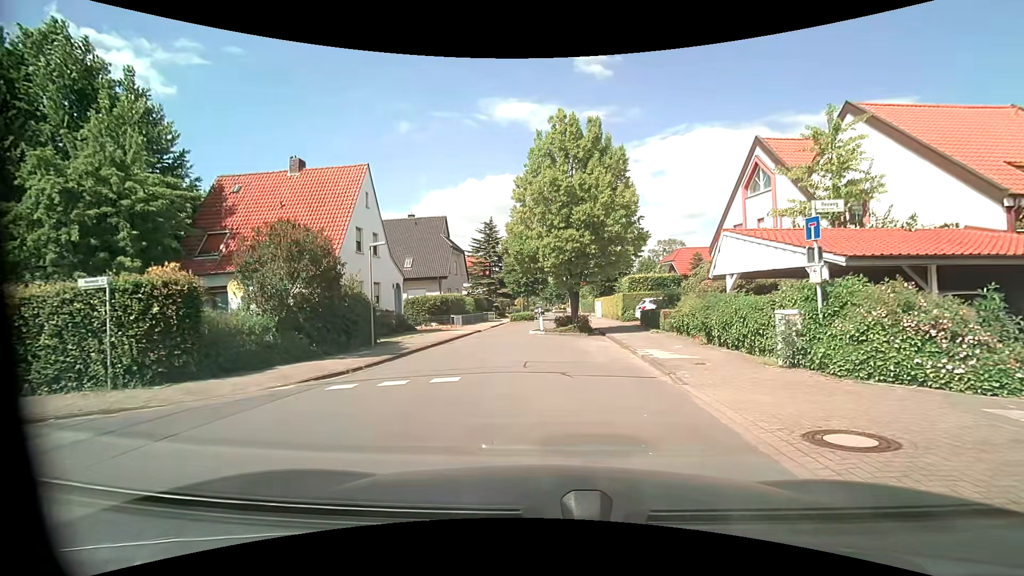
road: unclassified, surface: asphalt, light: Day
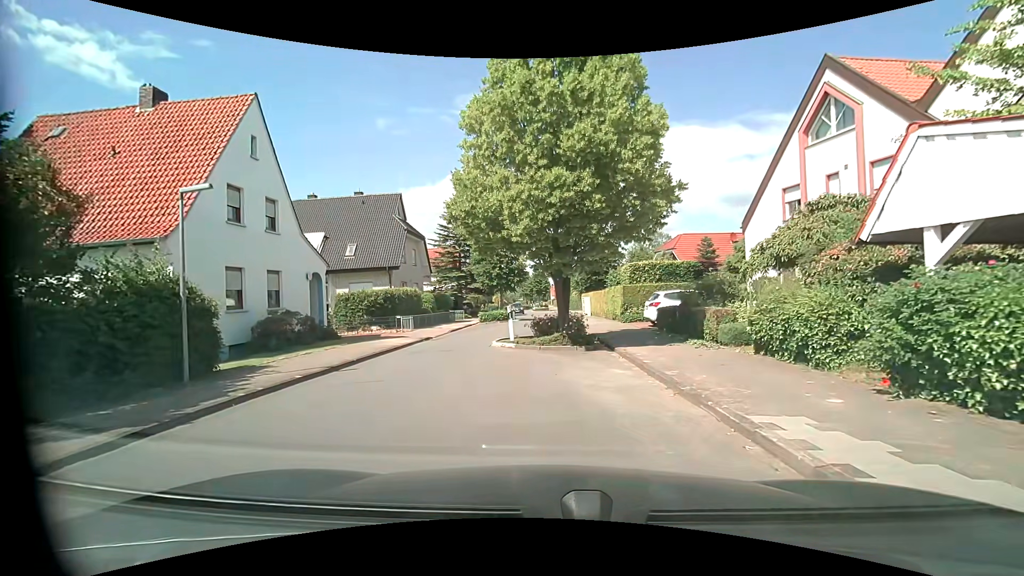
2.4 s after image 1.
(+0.2, +9.0) m; +2°
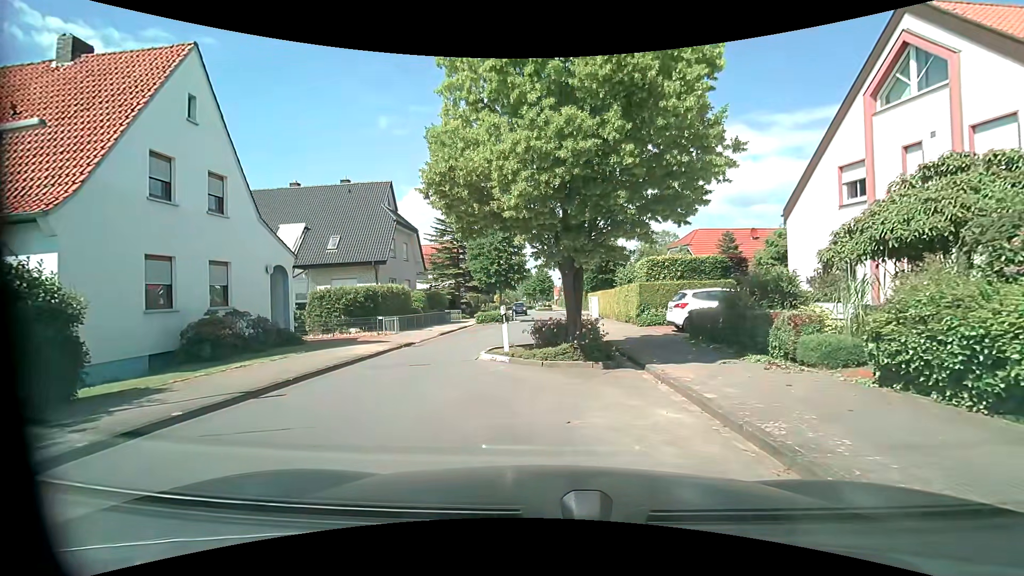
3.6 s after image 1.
(0.0, +3.6) m; +1°
